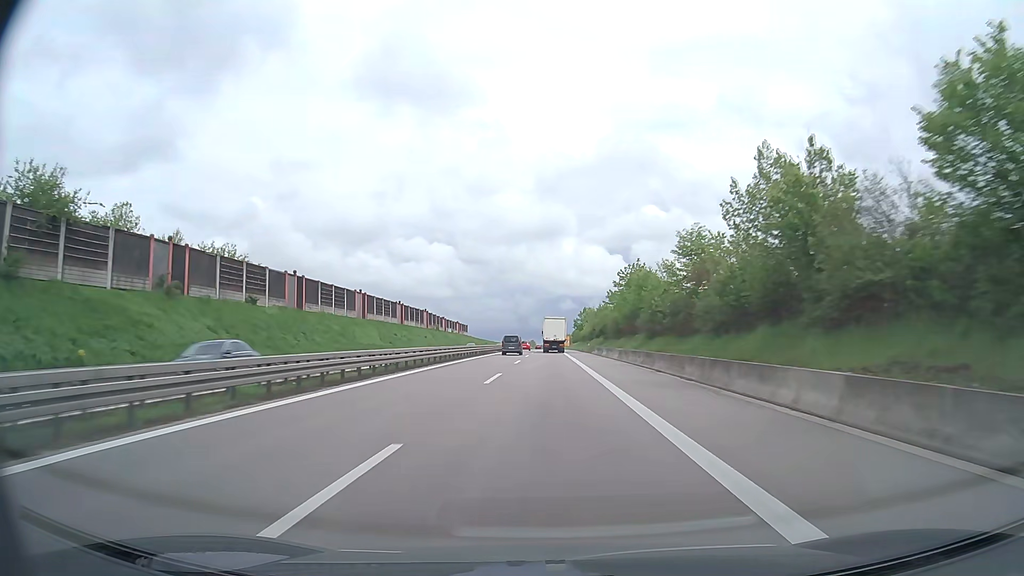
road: trunk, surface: asphalt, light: Day
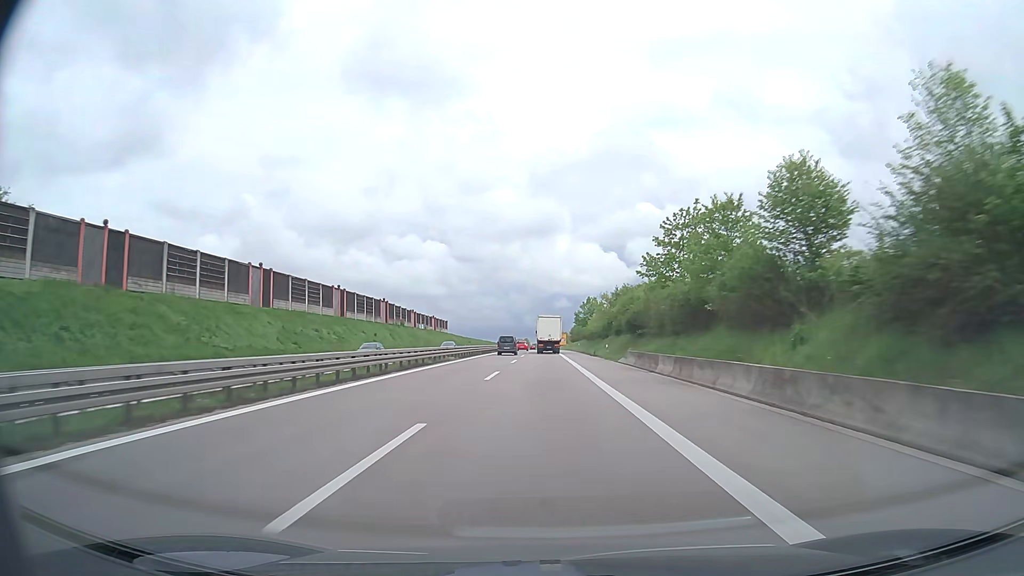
(+0.2, +34.0) m; 0°
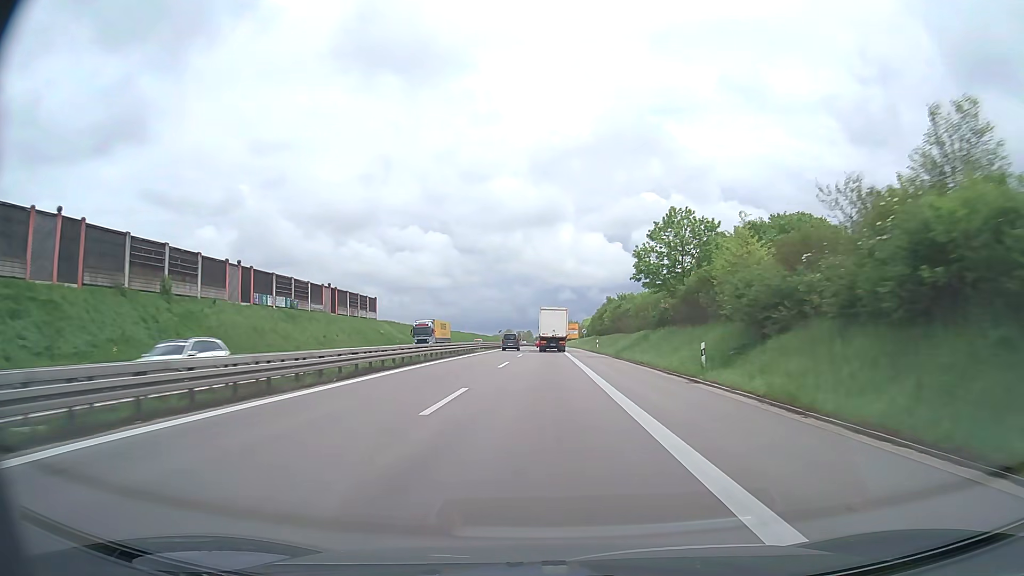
(-0.1, +83.5) m; 0°
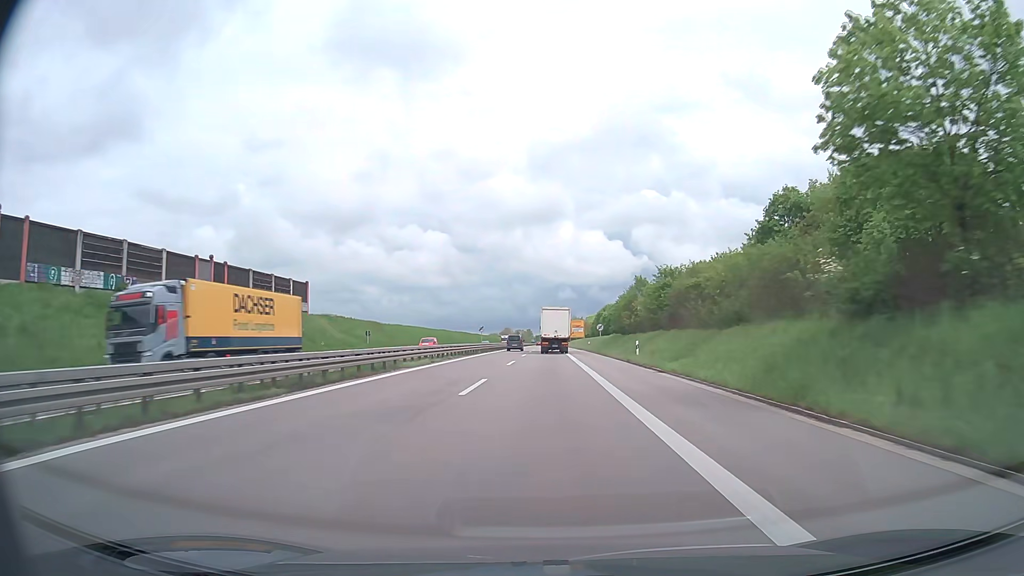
(+0.1, +31.8) m; 0°
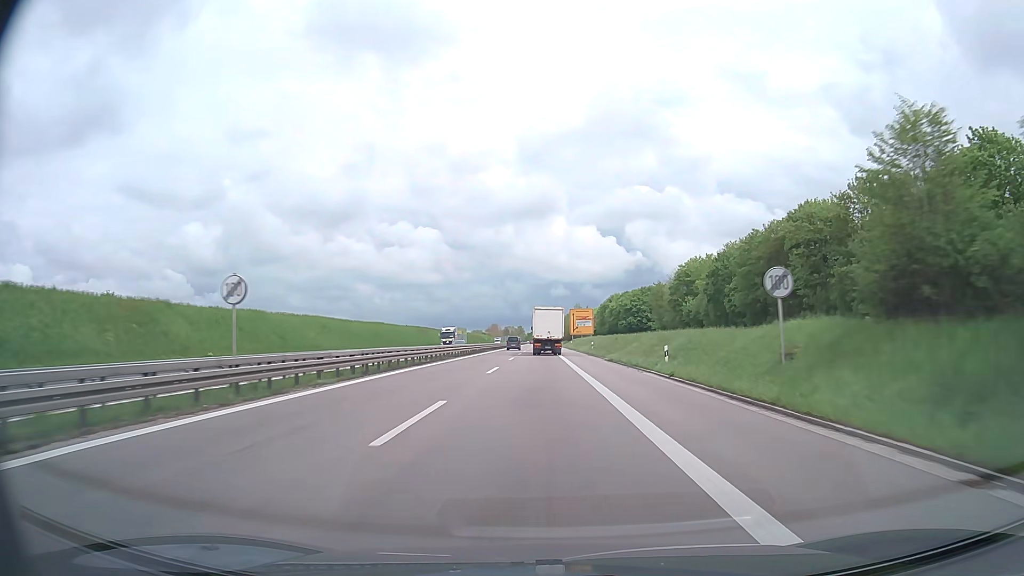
(+0.2, +61.7) m; +1°
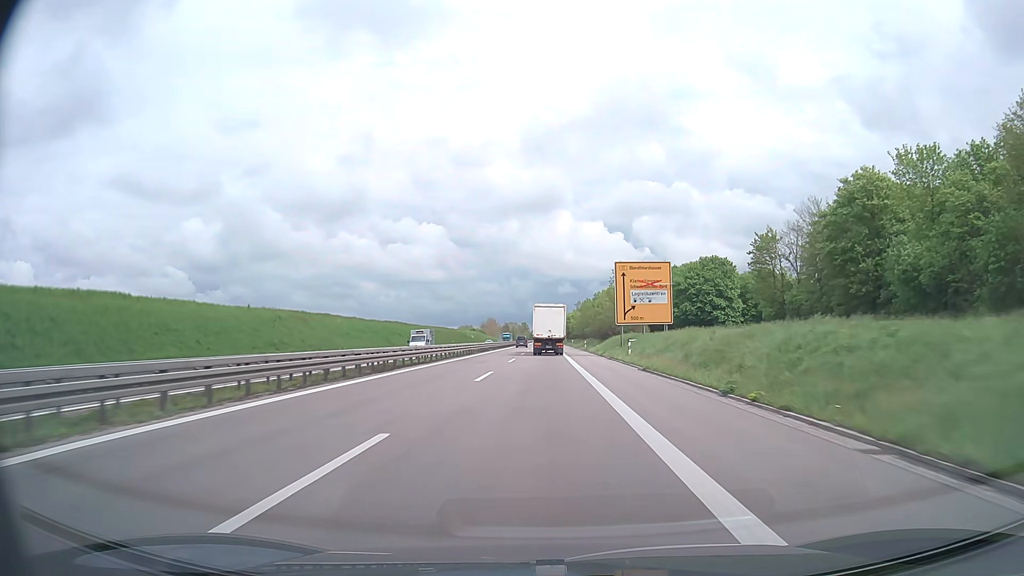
(-0.5, +77.7) m; -1°
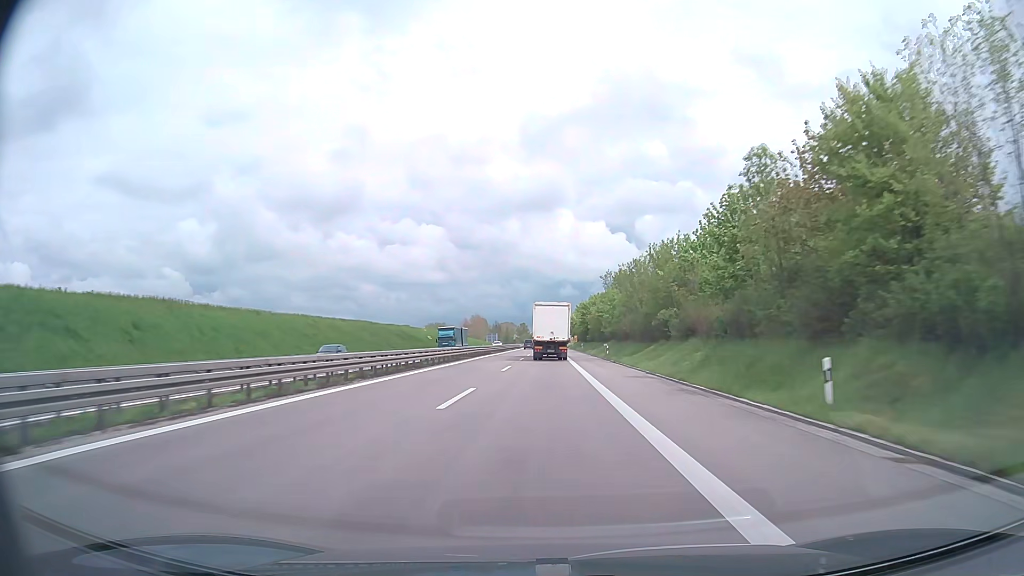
(-0.1, +80.8) m; 0°
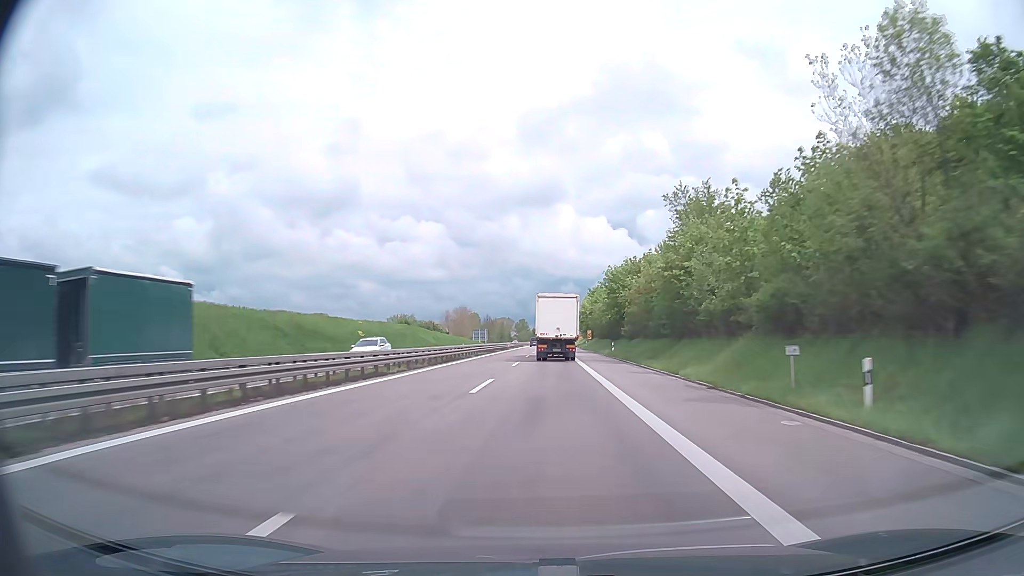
(0.0, +50.9) m; 0°
(0, +10) (0, +20) (0, +30) (0, +40) (0, +50) (+1, +60) (+1, +70) (+1, +80) (+1, +90) (+1, +100) m
